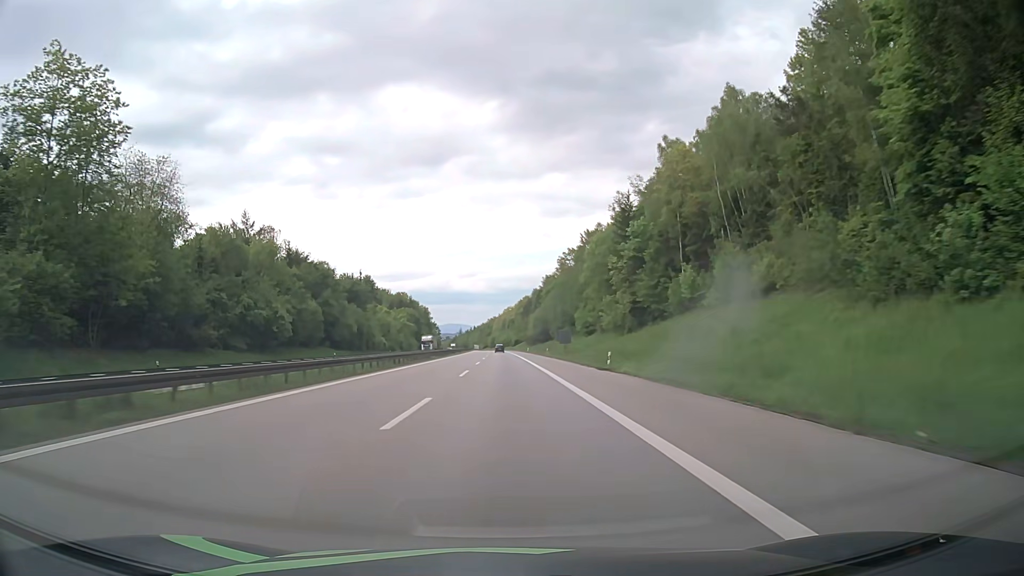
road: motorway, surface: asphalt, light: Day
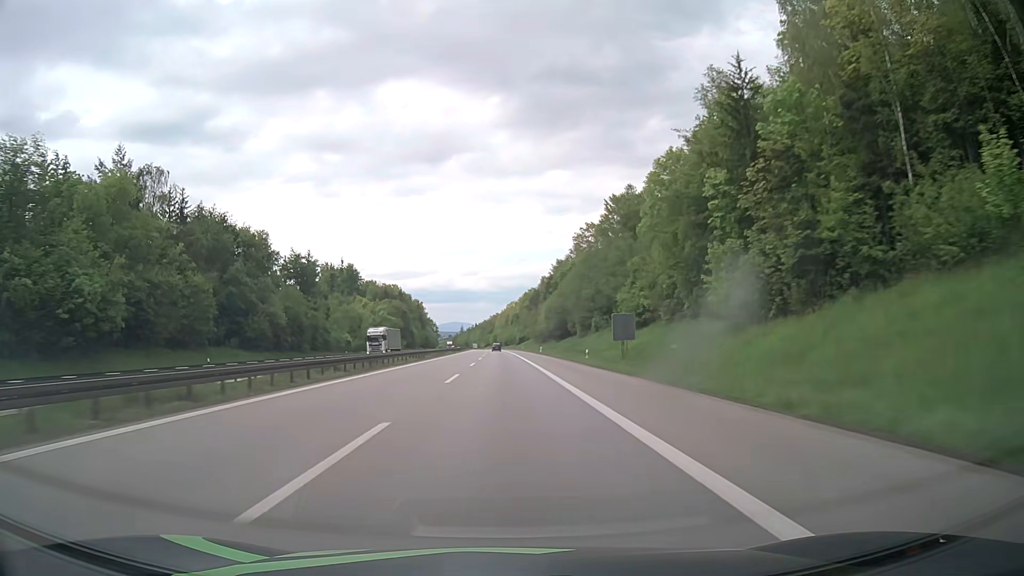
(-0.1, +41.3) m; 0°
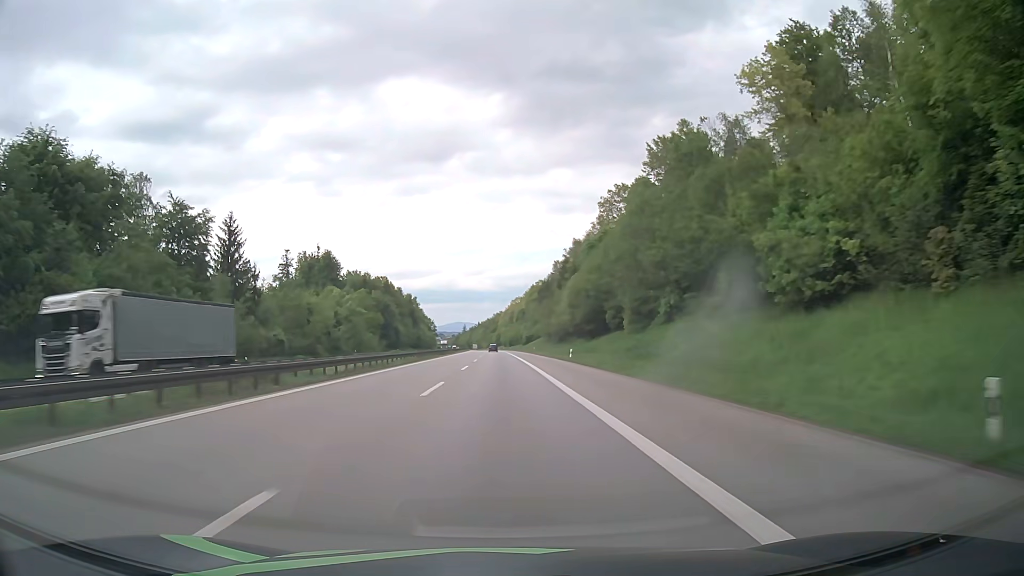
(-0.1, +41.3) m; 0°
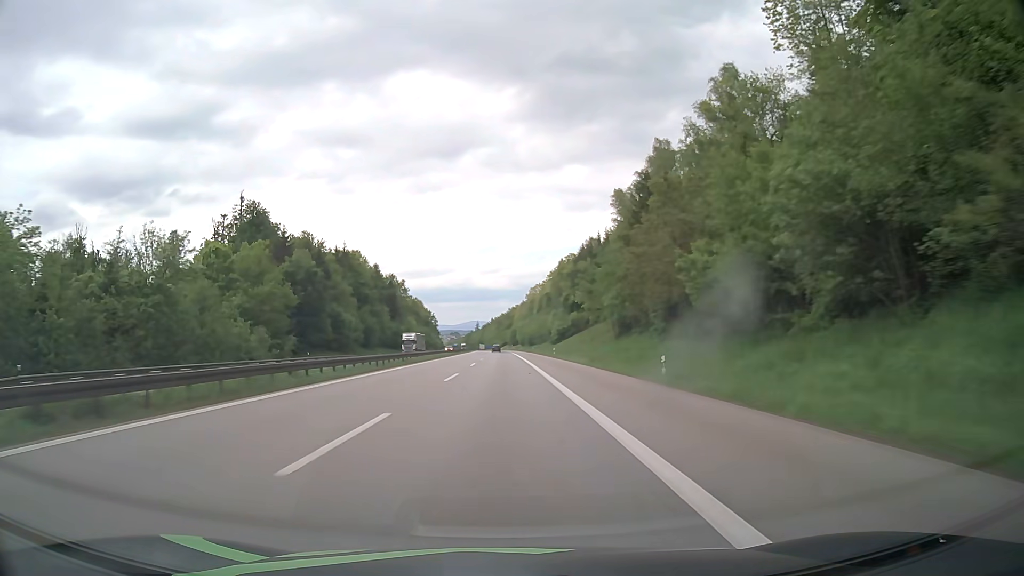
(-0.6, +82.6) m; -1°
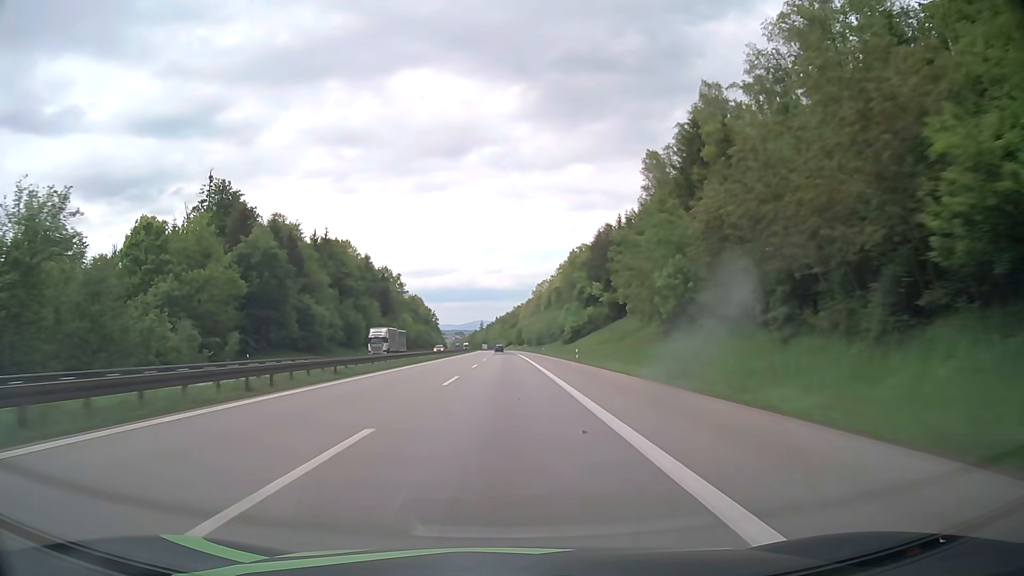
(0.0, +20.7) m; 0°
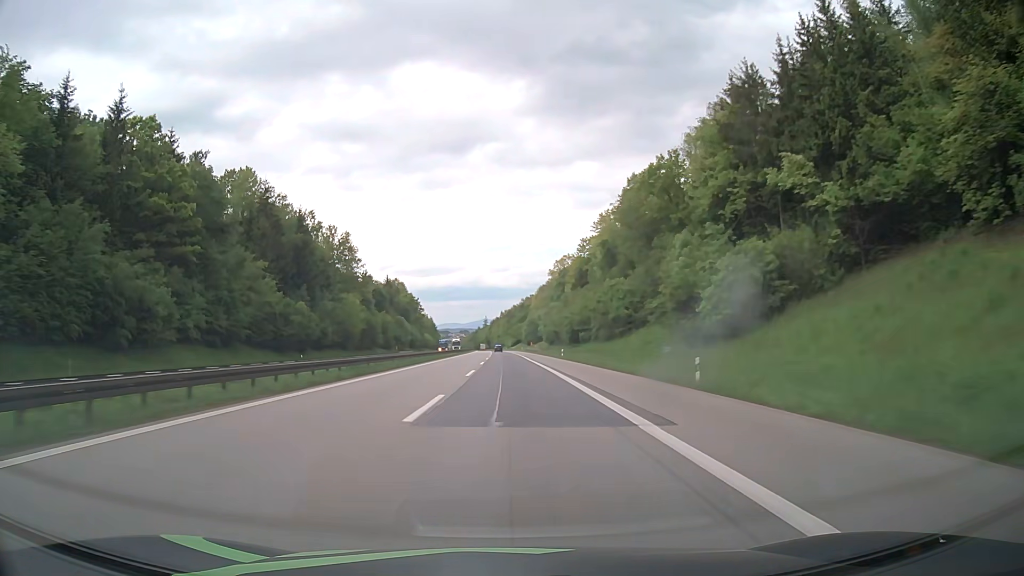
(-0.5, +82.8) m; -1°
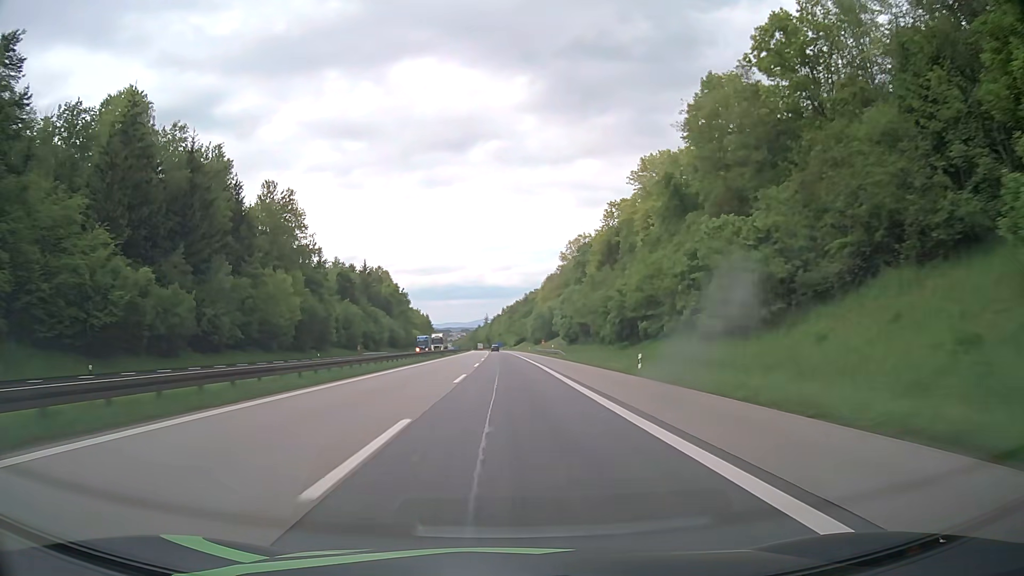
(0.0, +41.3) m; 0°
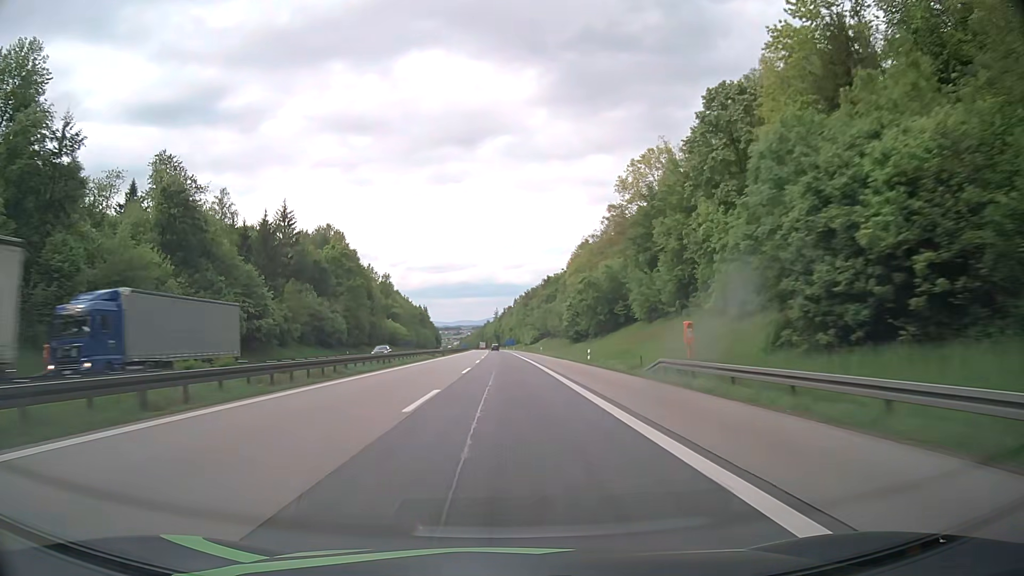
(-0.8, +82.7) m; -1°
(0, +10) (0, +20) (0, +30) (0, +40) (0, +50) (0, +60) (0, +70) (-1, +80) (-1, +90) (-1, +100) m
